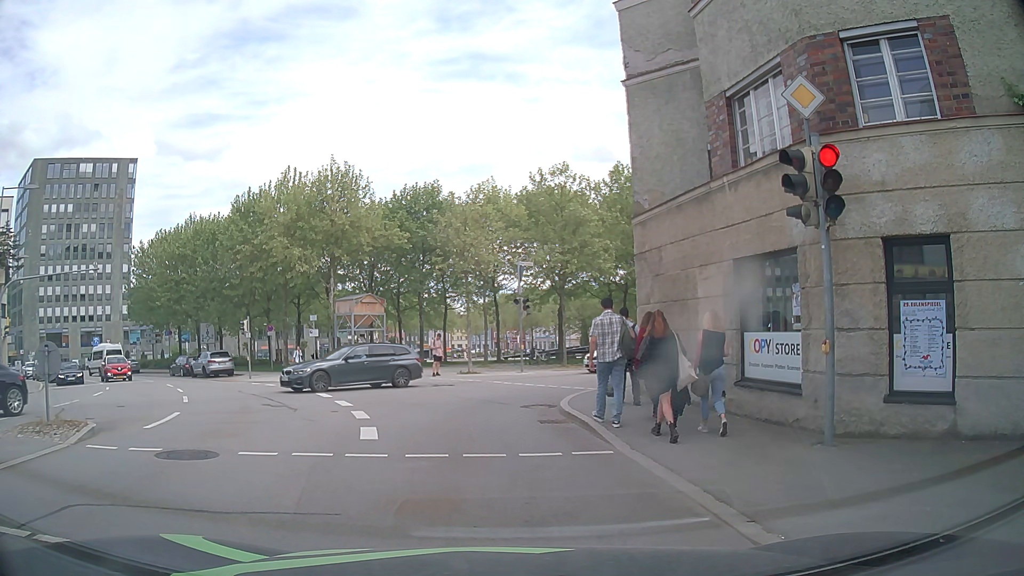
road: tertiary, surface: asphalt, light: Day
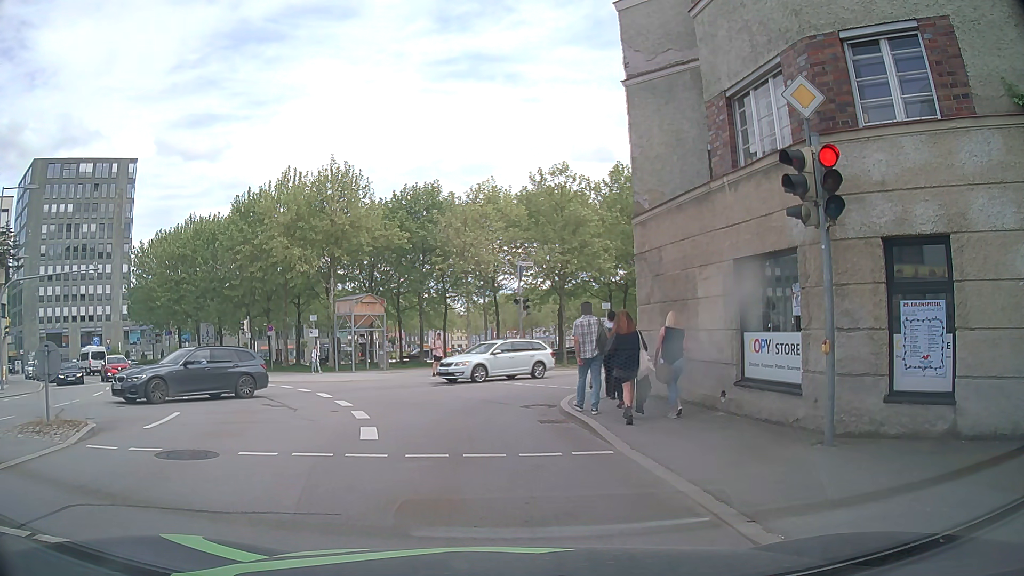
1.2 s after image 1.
(0.0, 0.0) m; 0°
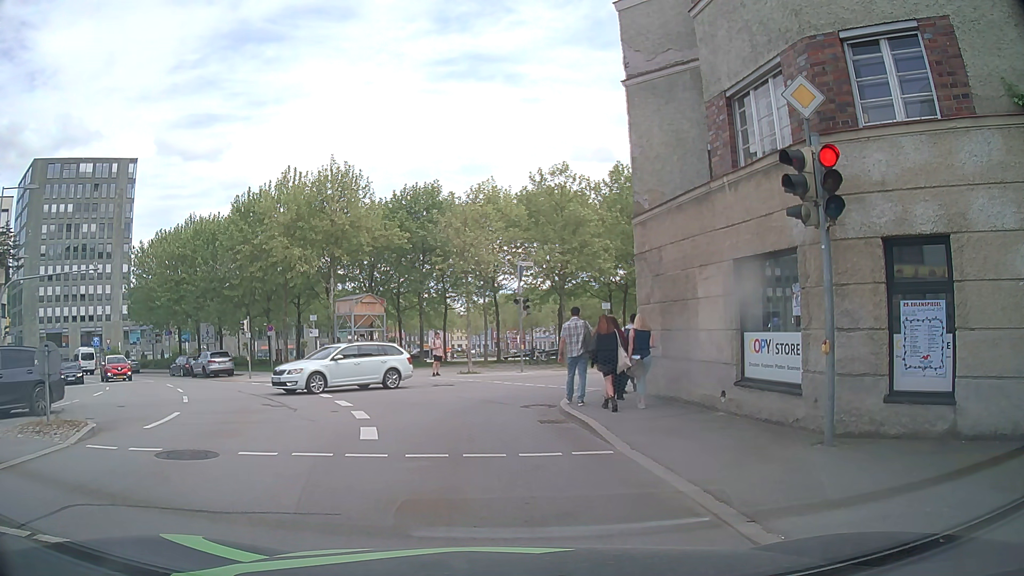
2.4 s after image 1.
(0.0, 0.0) m; 0°
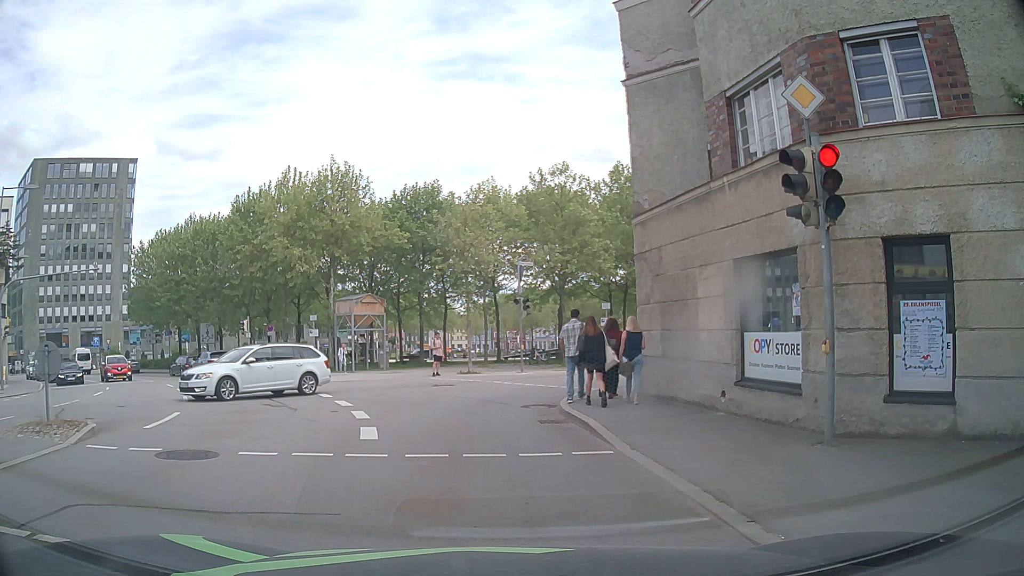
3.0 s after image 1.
(0.0, 0.0) m; 0°
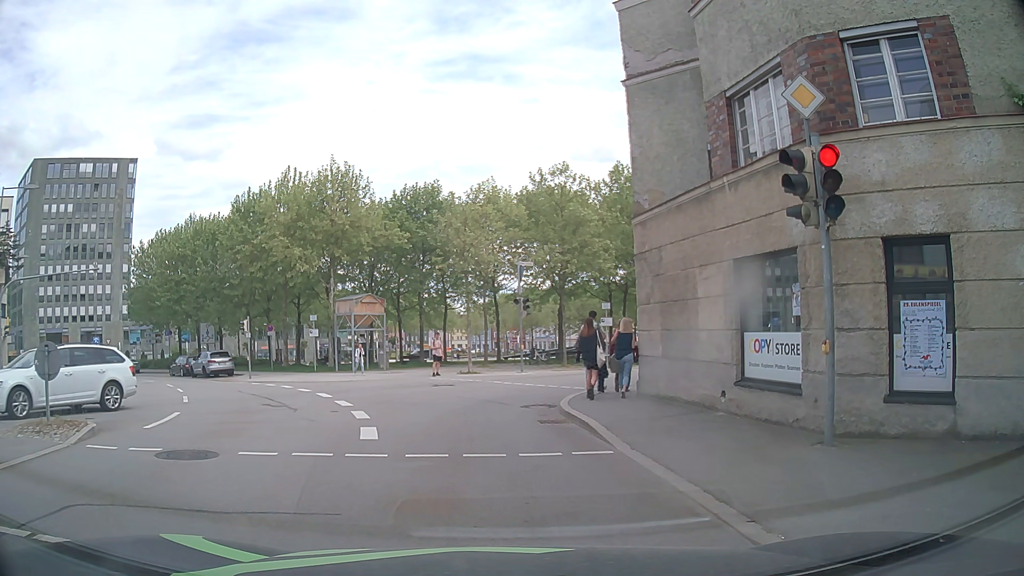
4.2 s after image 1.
(0.0, 0.0) m; 0°
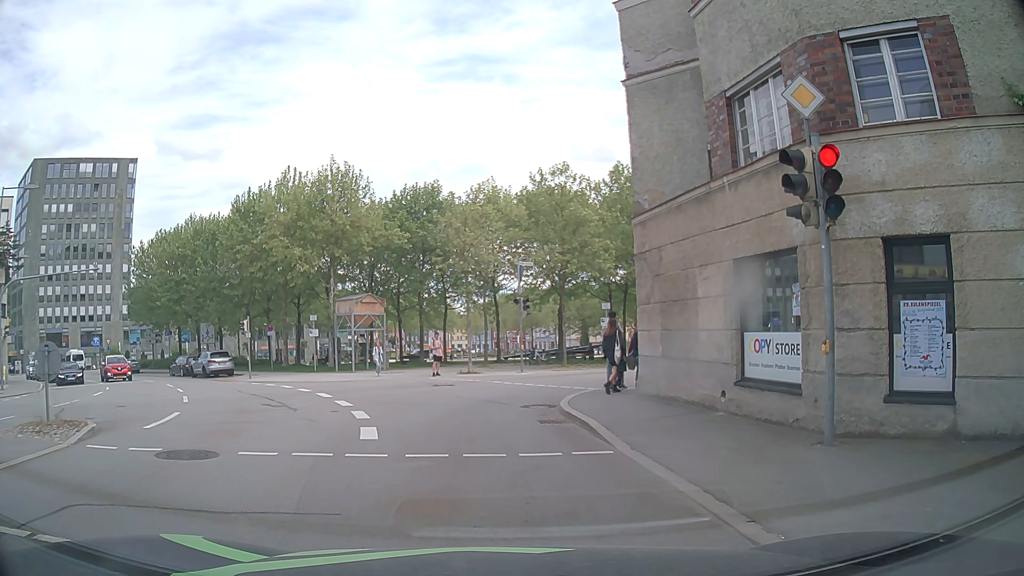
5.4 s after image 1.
(0.0, 0.0) m; 0°
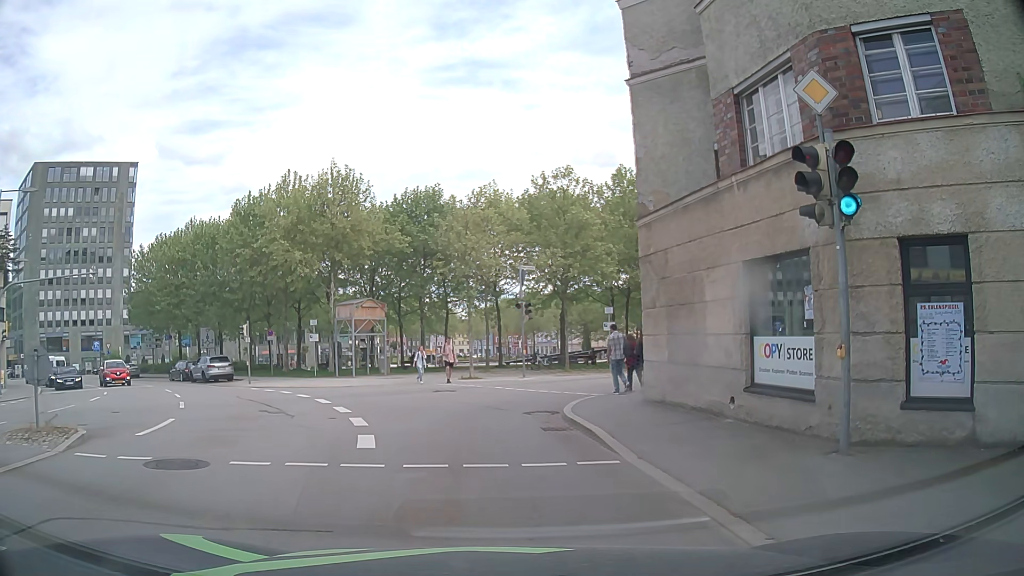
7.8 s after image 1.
(0.0, +0.3) m; 0°
